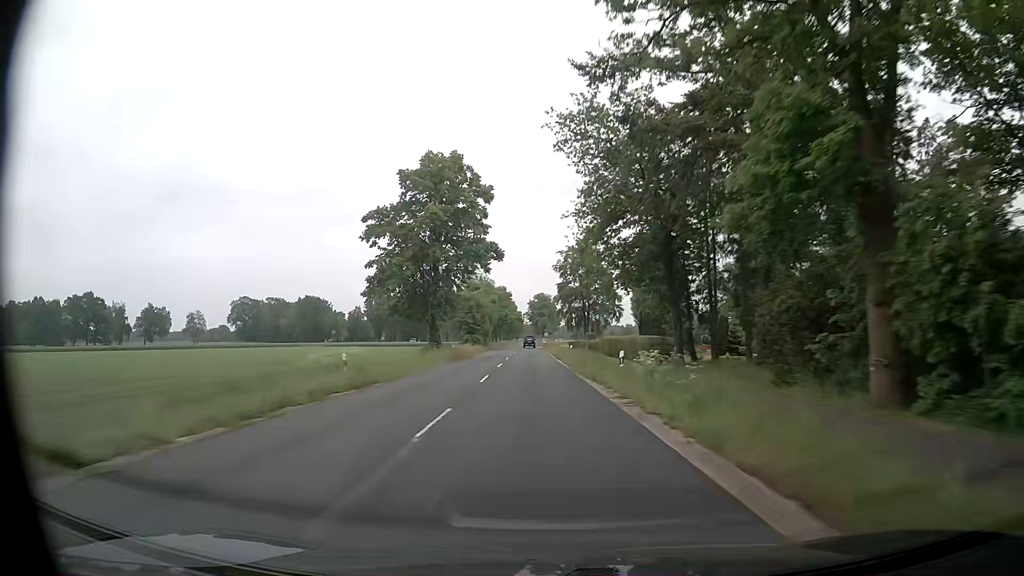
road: secondary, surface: asphalt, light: Day
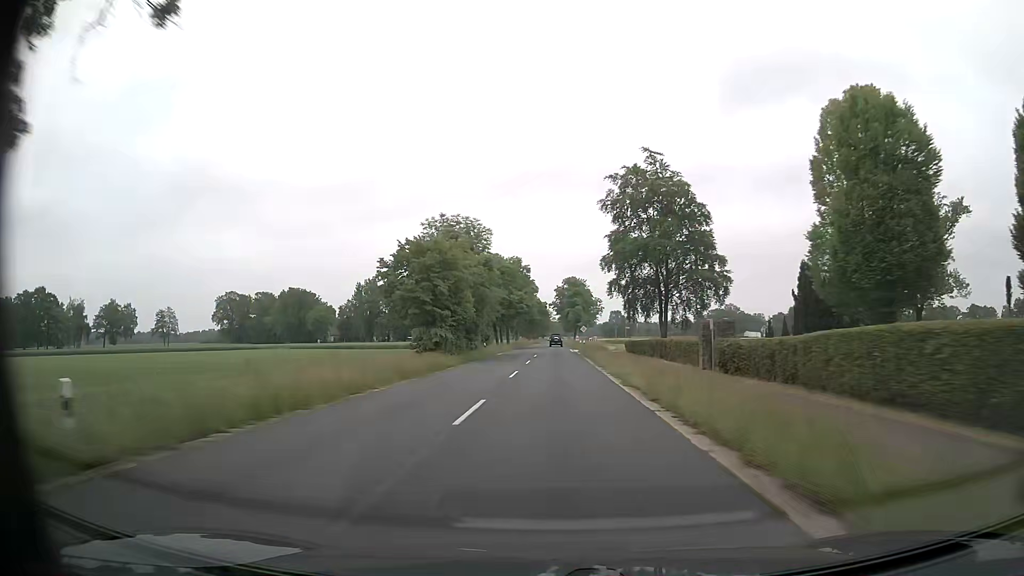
(-1.3, +46.7) m; -2°
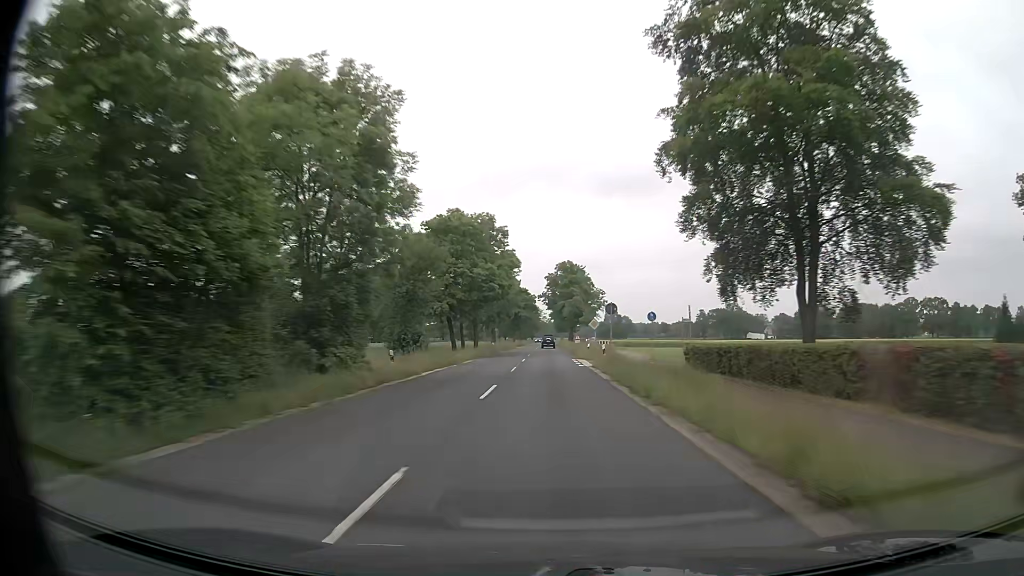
(0.0, +32.0) m; 0°
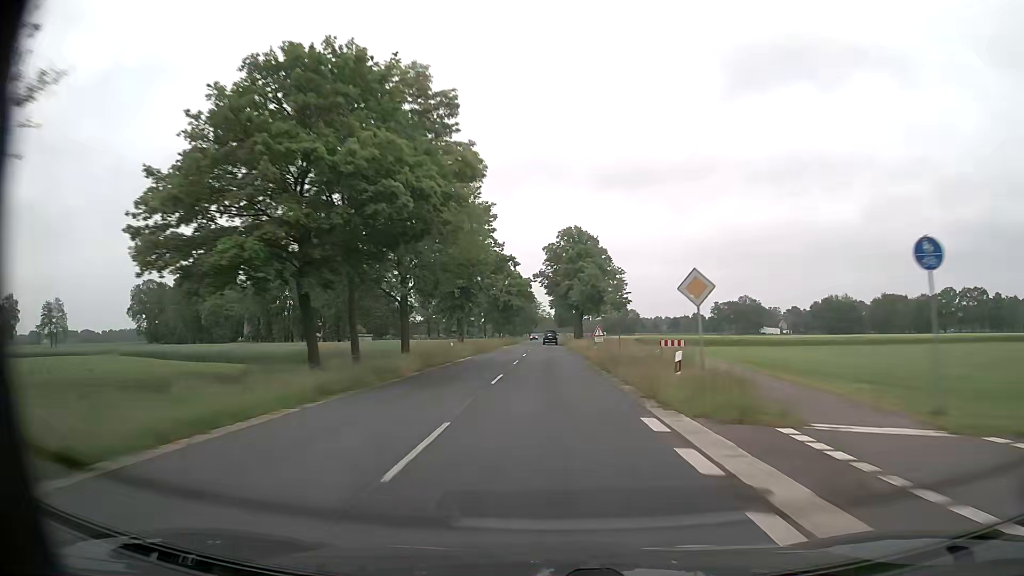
(0.0, +32.6) m; 0°
